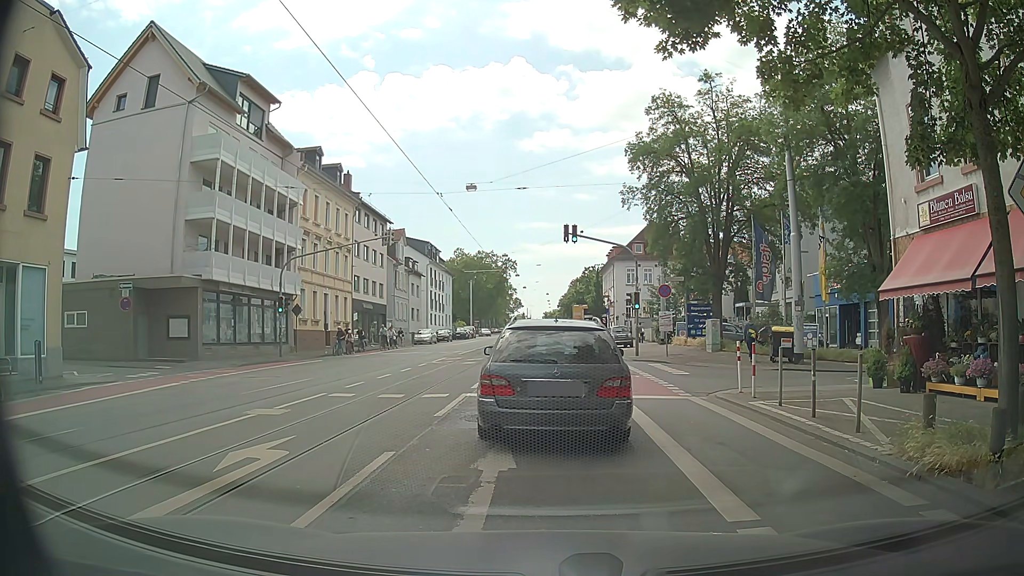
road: secondary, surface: asphalt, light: Day
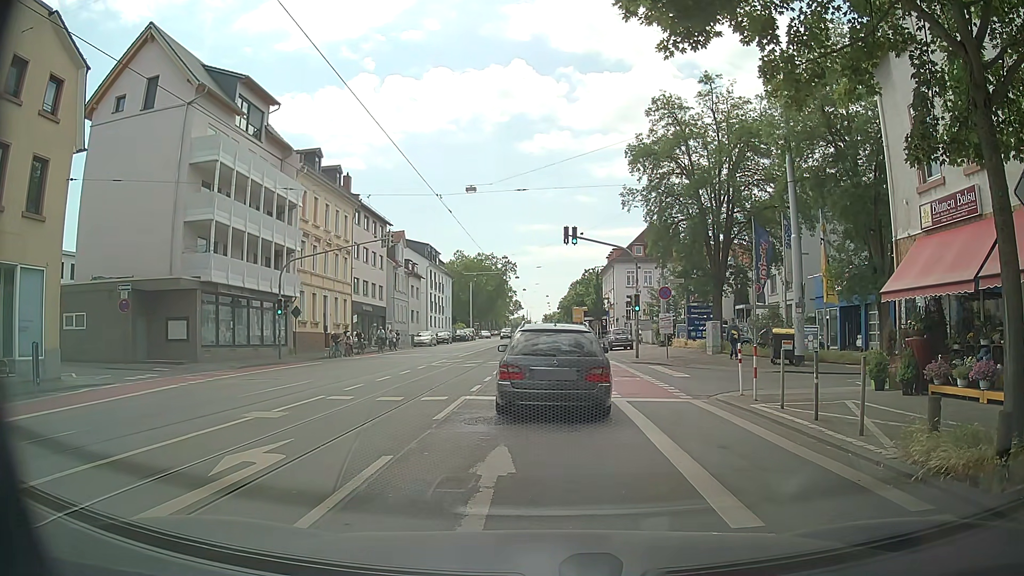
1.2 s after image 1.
(0.0, +0.1) m; 0°
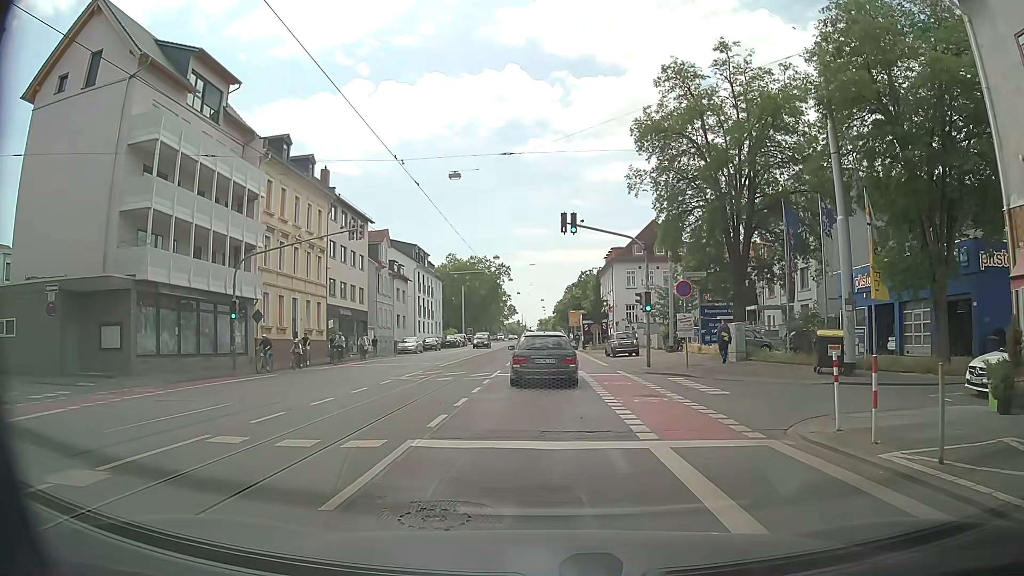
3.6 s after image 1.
(-0.3, +5.4) m; -1°
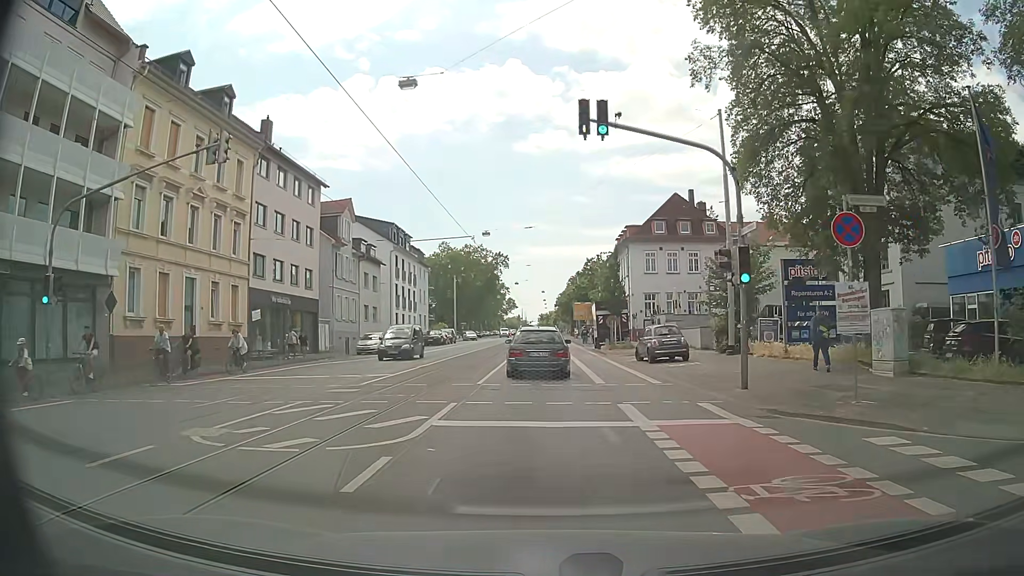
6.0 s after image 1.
(-0.5, +13.9) m; -3°
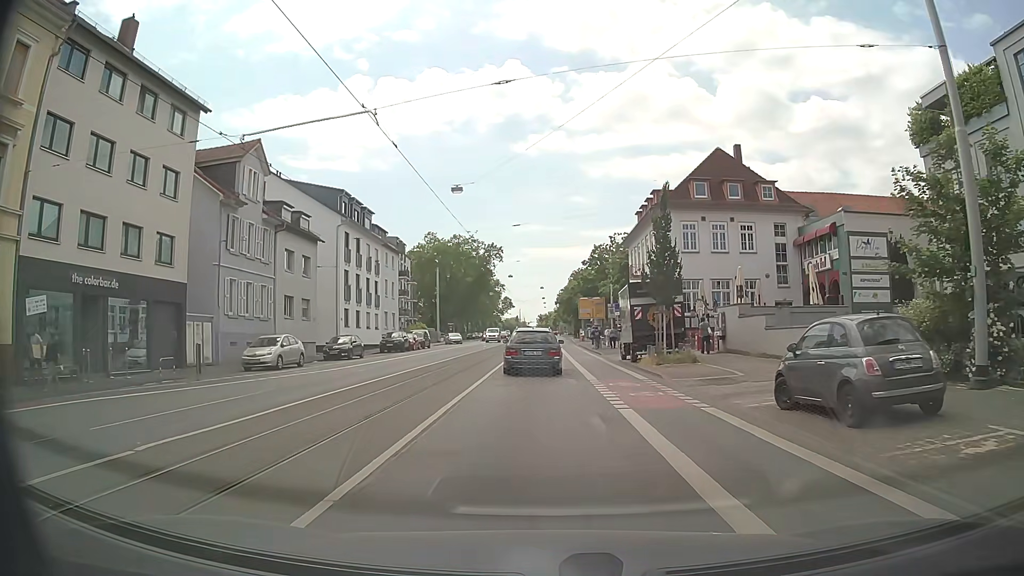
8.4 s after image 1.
(+0.3, +18.3) m; +1°
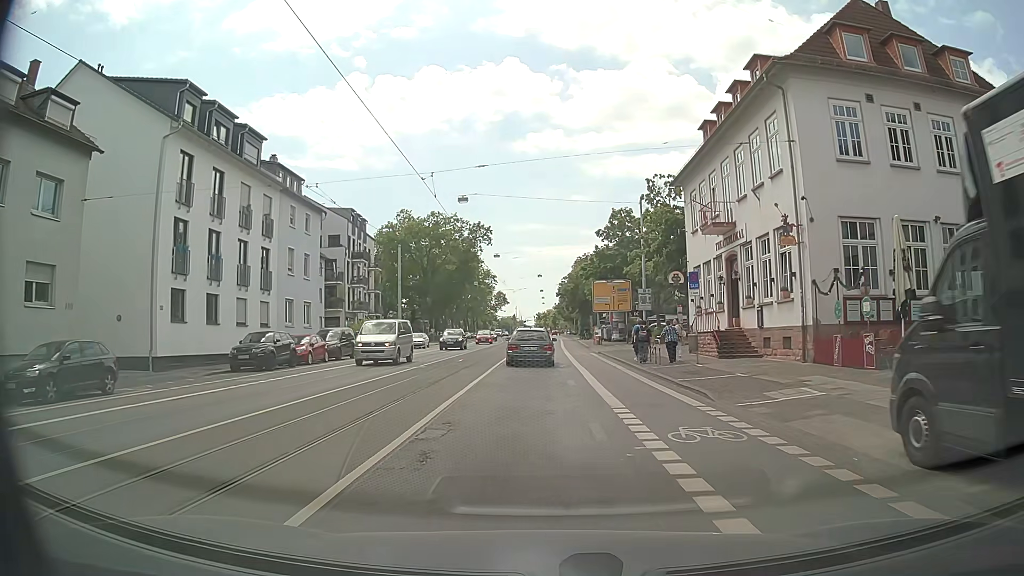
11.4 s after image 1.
(0.0, +26.2) m; 0°
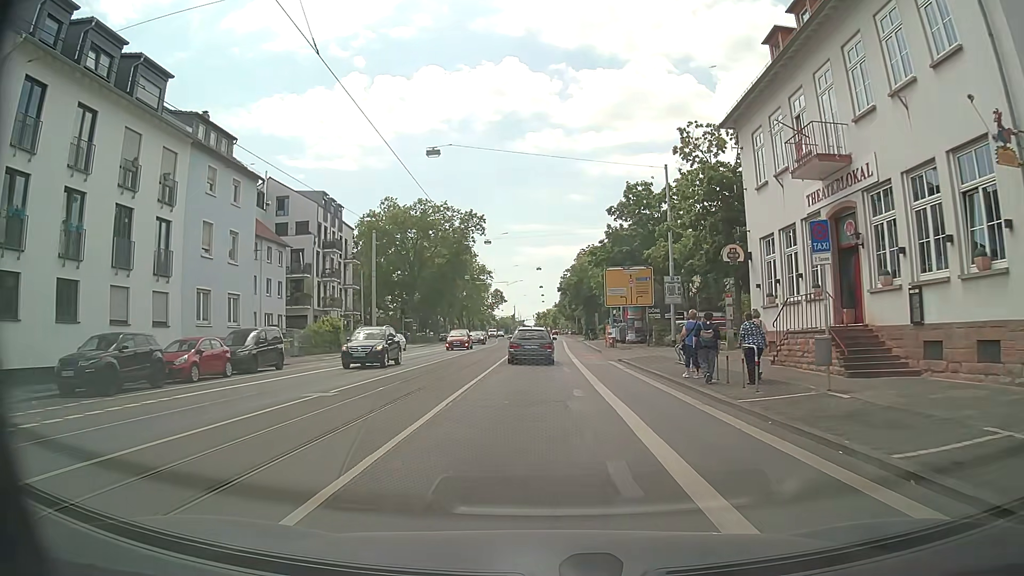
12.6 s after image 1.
(0.0, +11.5) m; +1°
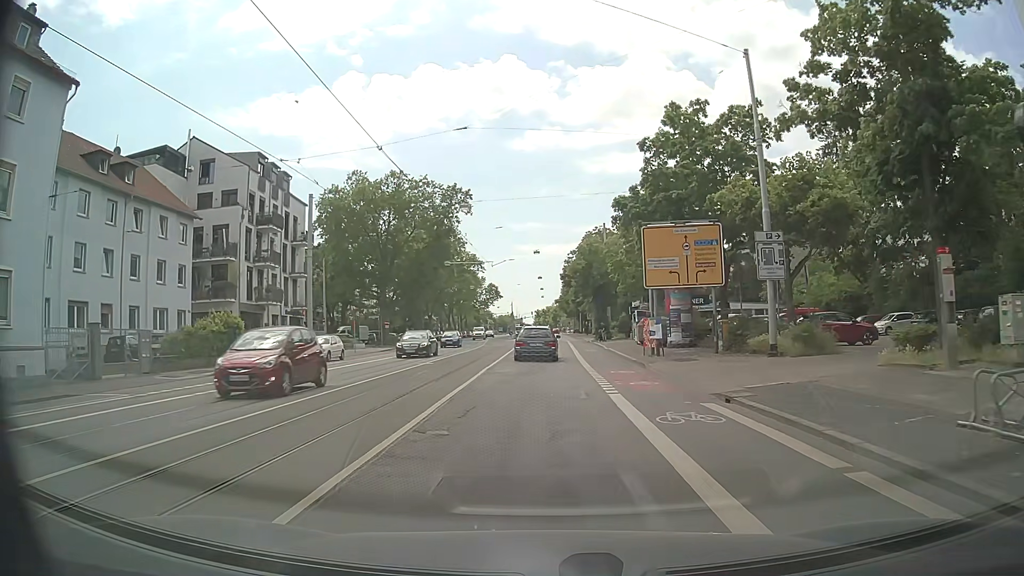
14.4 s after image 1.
(-0.1, +18.0) m; 0°
(0, +10) (0, +20) (0, +30) (0, +40) (+1, +50) (+1, +60) (+1, +70) (+1, +80) (+1, +90) (+1, +100) m
